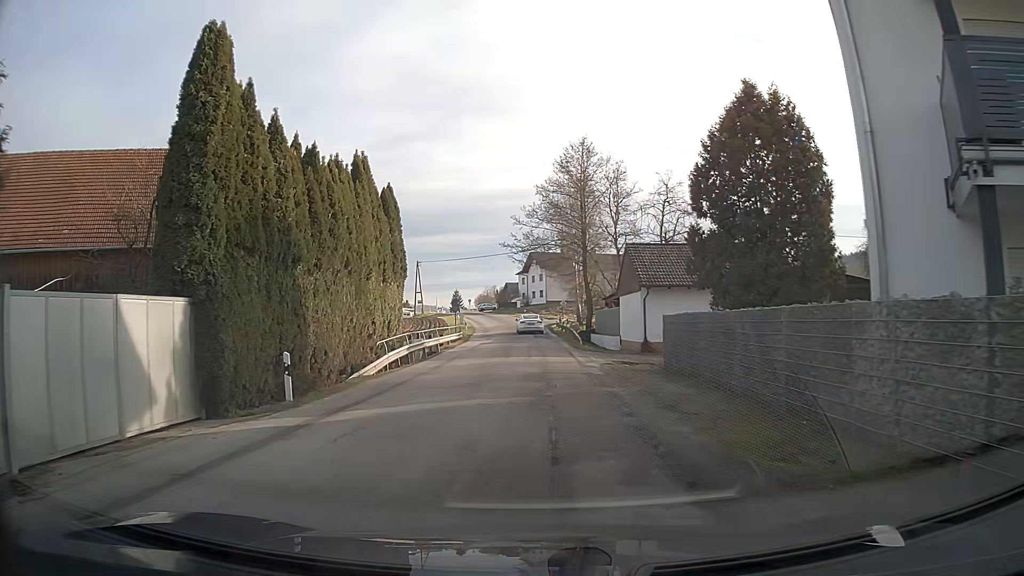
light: Day
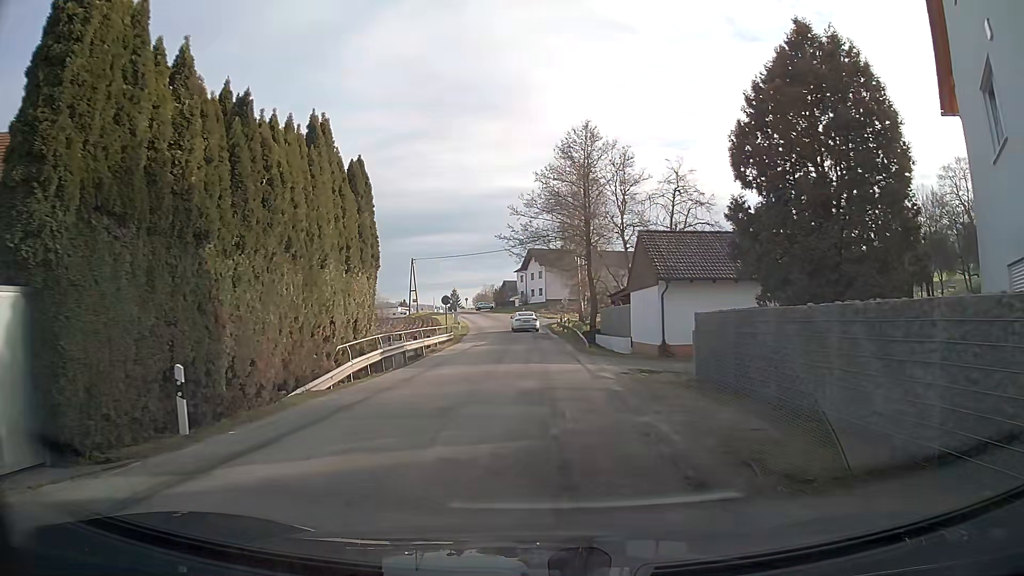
(0.0, +4.4) m; 0°
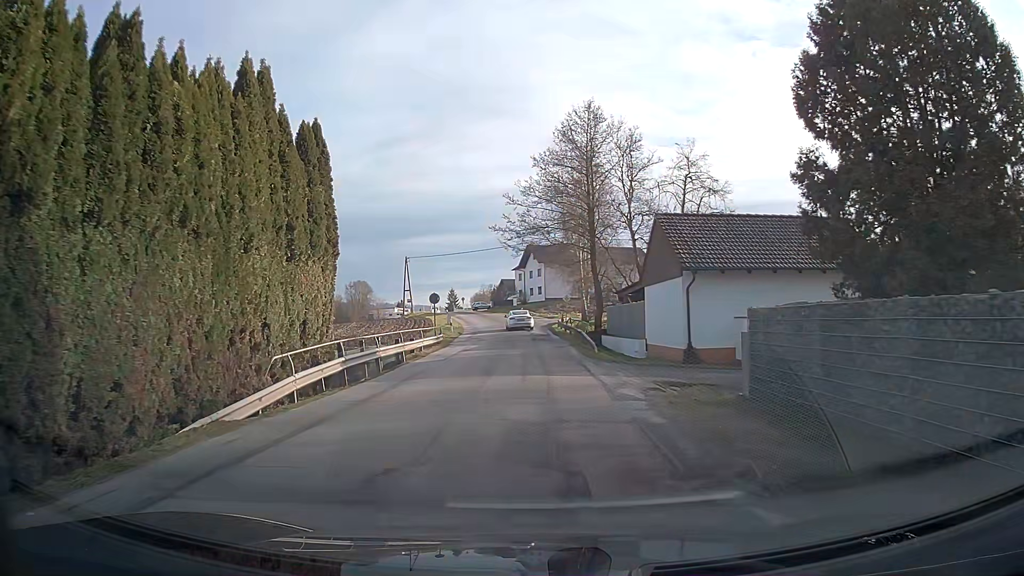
(0.0, +4.4) m; 0°
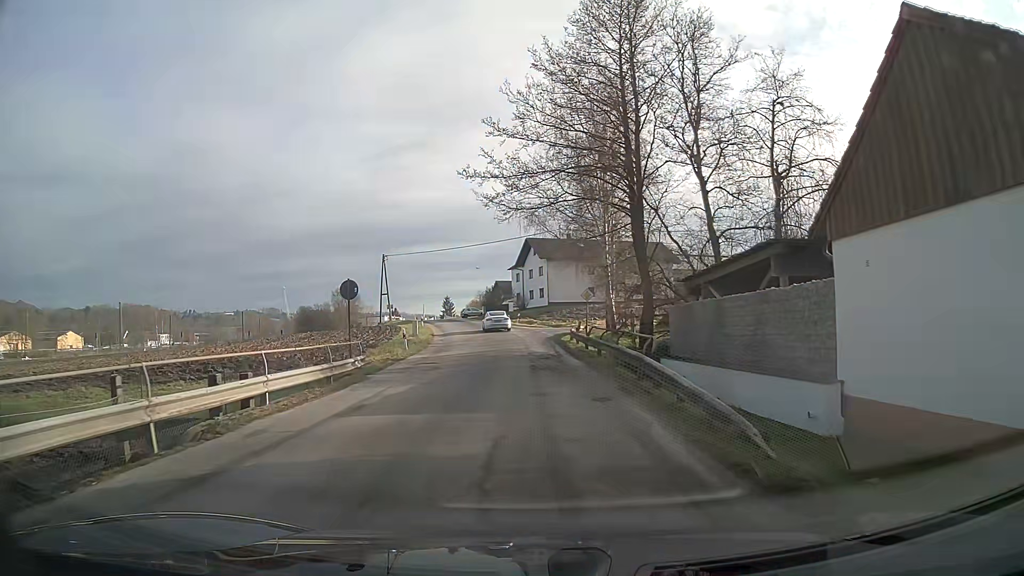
(0.0, +17.8) m; 0°
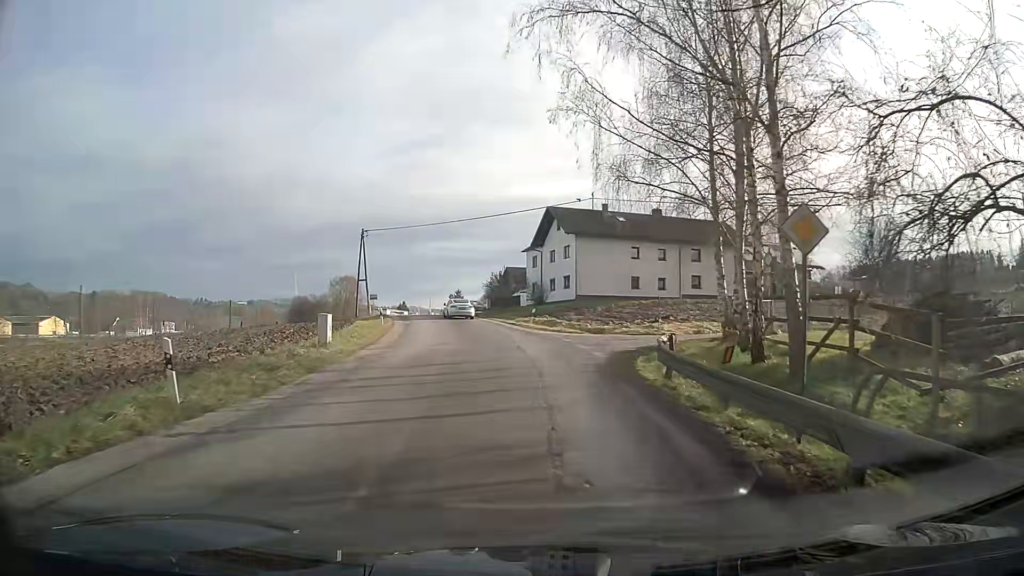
(-0.4, +21.9) m; -1°
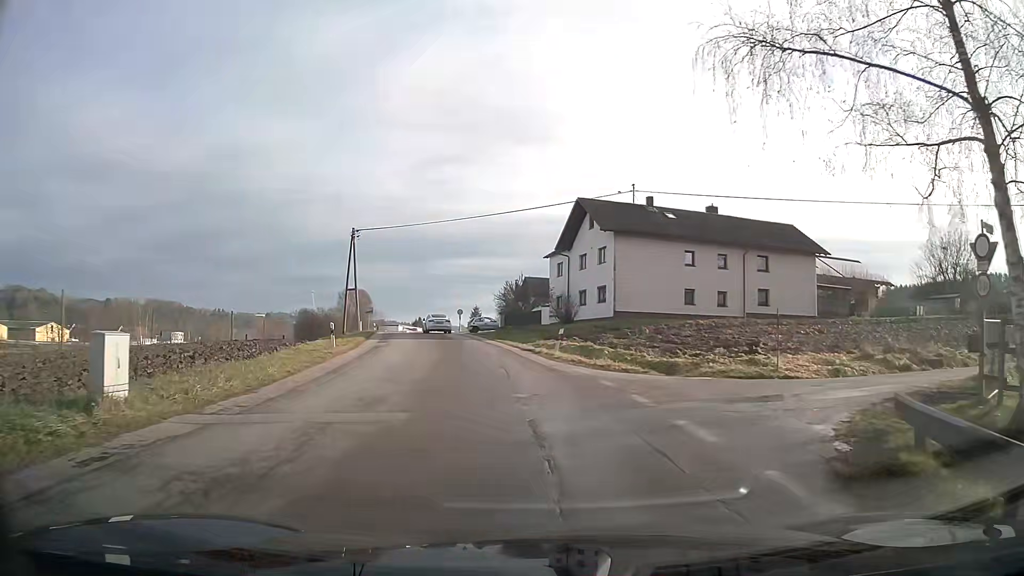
(-0.2, +12.9) m; -3°
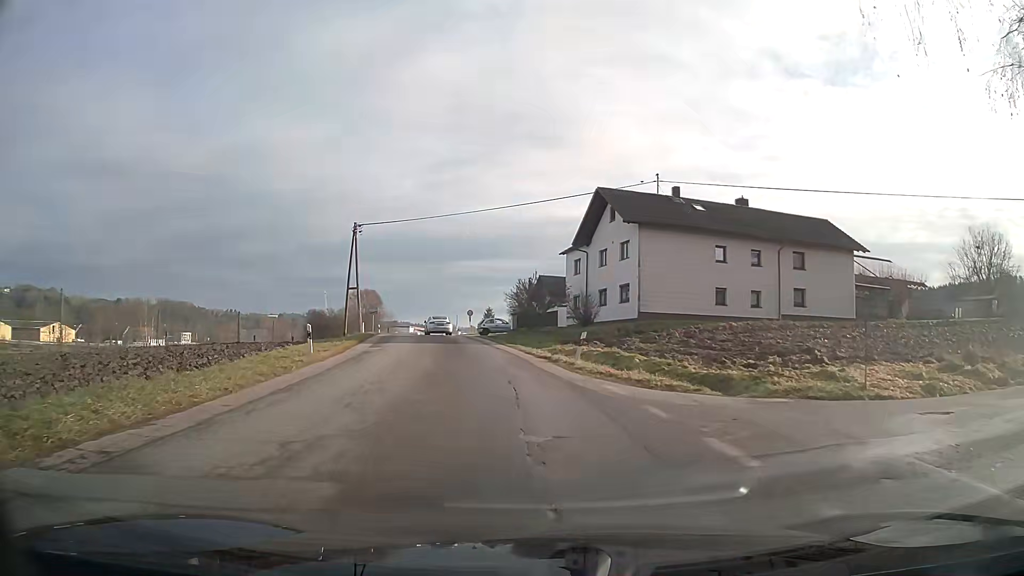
(0.0, +4.3) m; -1°
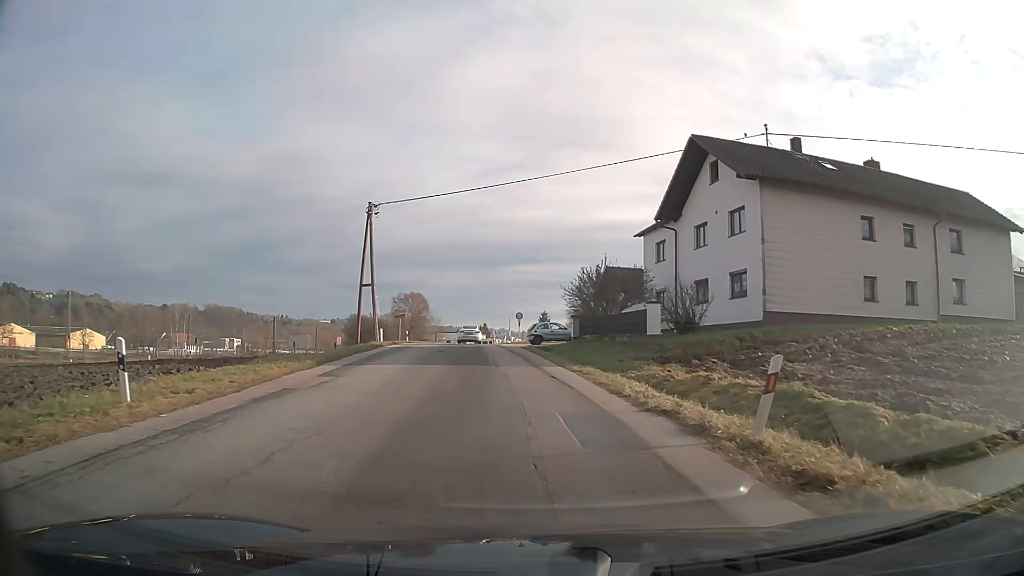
(-0.5, +12.9) m; -5°
(0, +10) (-1, +20) (-2, +30) (-3, +40) (-4, +50) (-5, +60) (-5, +70) (-5, +80) (-5, +90) (-4, +100) m
